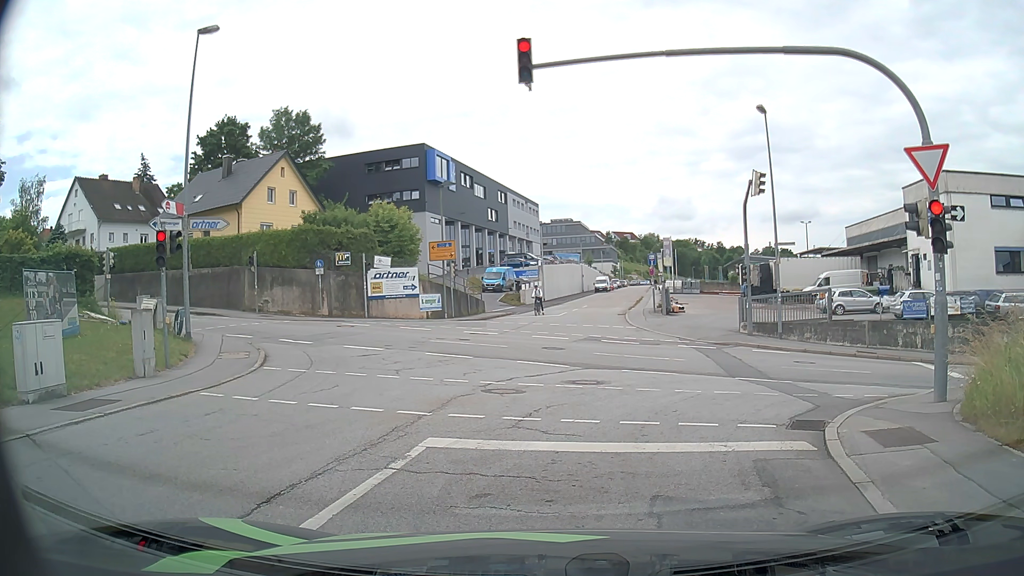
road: residential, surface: asphalt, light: Day
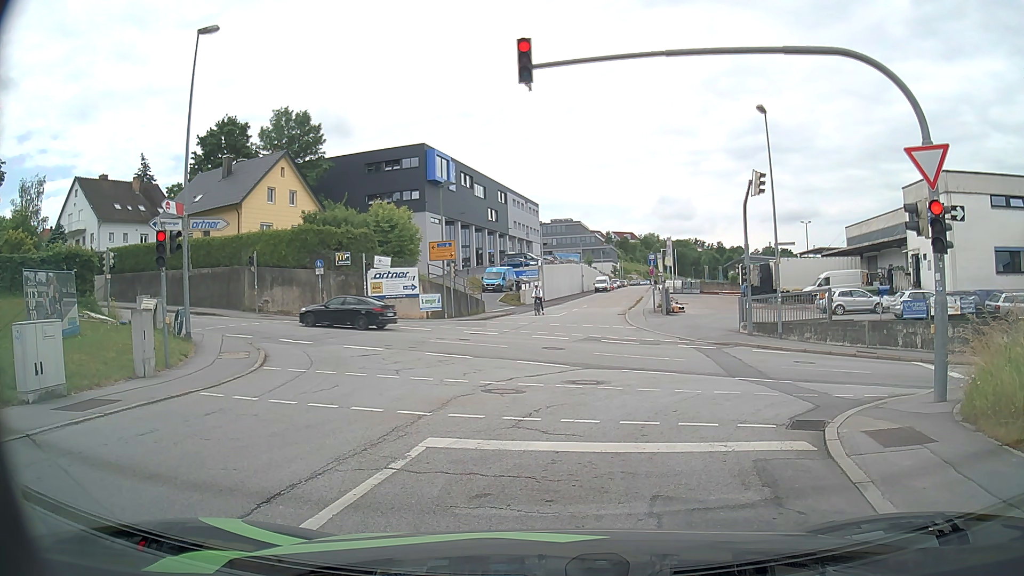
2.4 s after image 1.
(0.0, 0.0) m; 0°
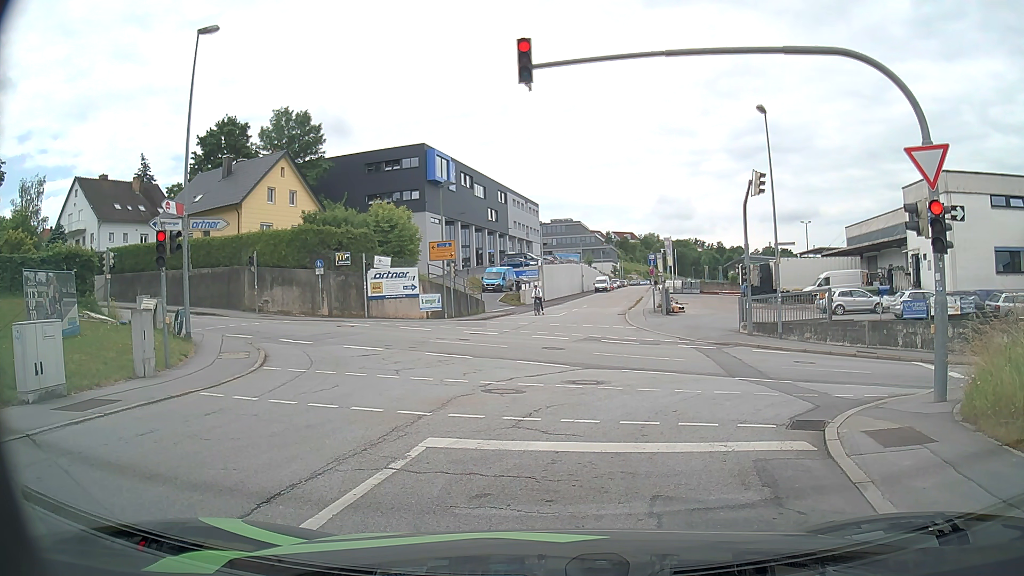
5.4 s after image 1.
(0.0, 0.0) m; 0°
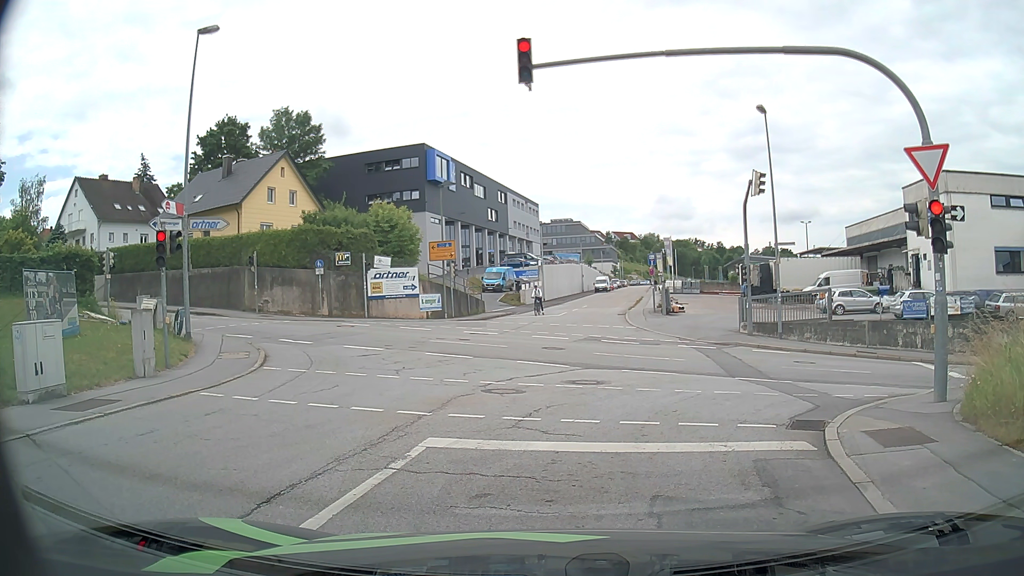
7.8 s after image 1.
(0.0, 0.0) m; 0°
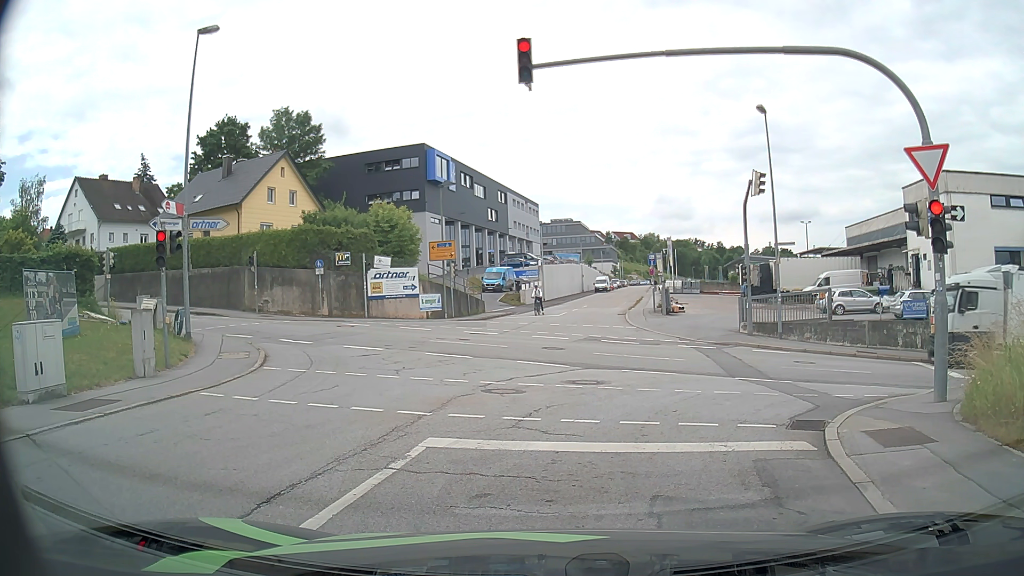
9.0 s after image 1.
(0.0, 0.0) m; 0°
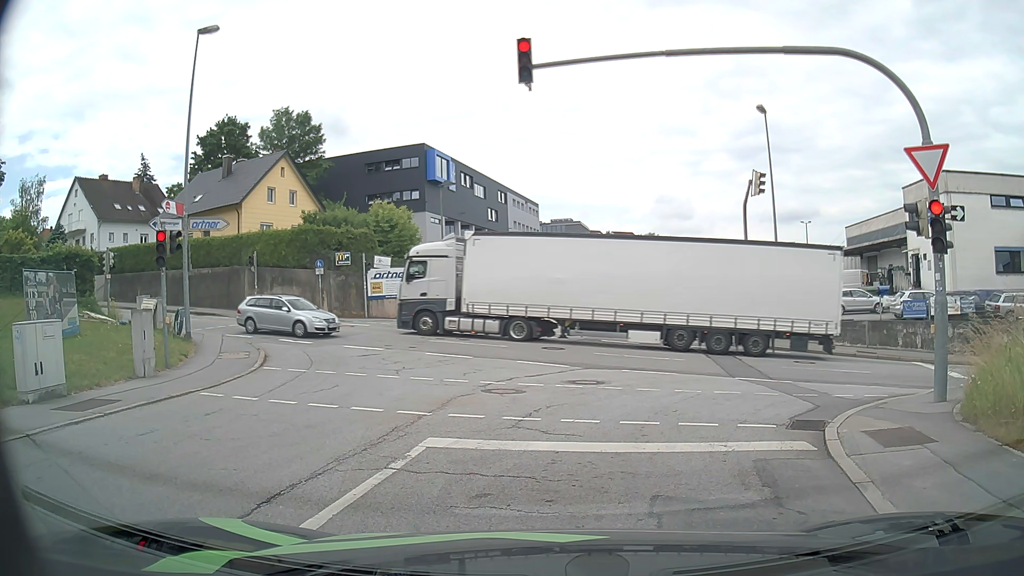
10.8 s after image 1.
(0.0, 0.0) m; 0°
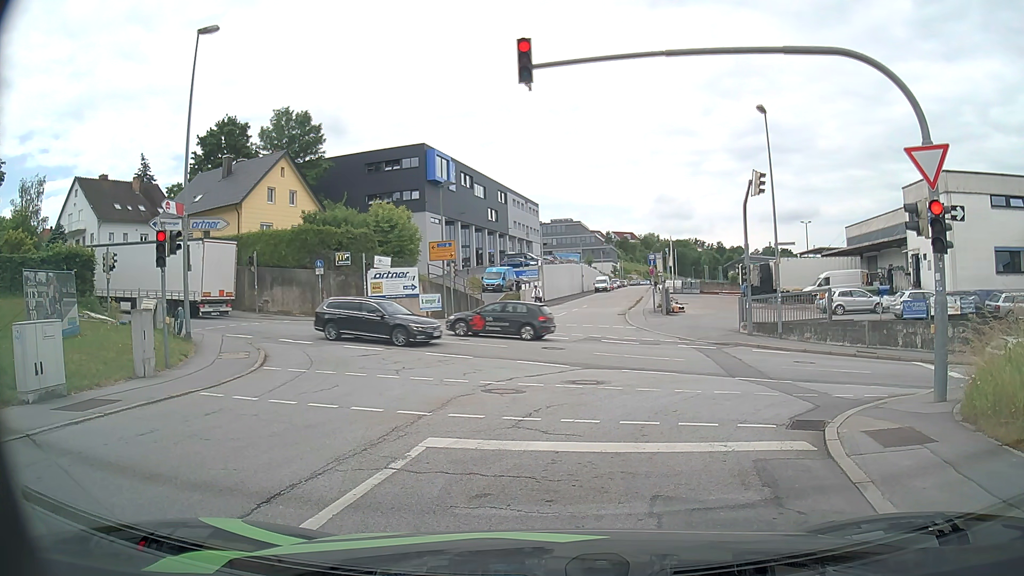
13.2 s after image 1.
(0.0, 0.0) m; 0°
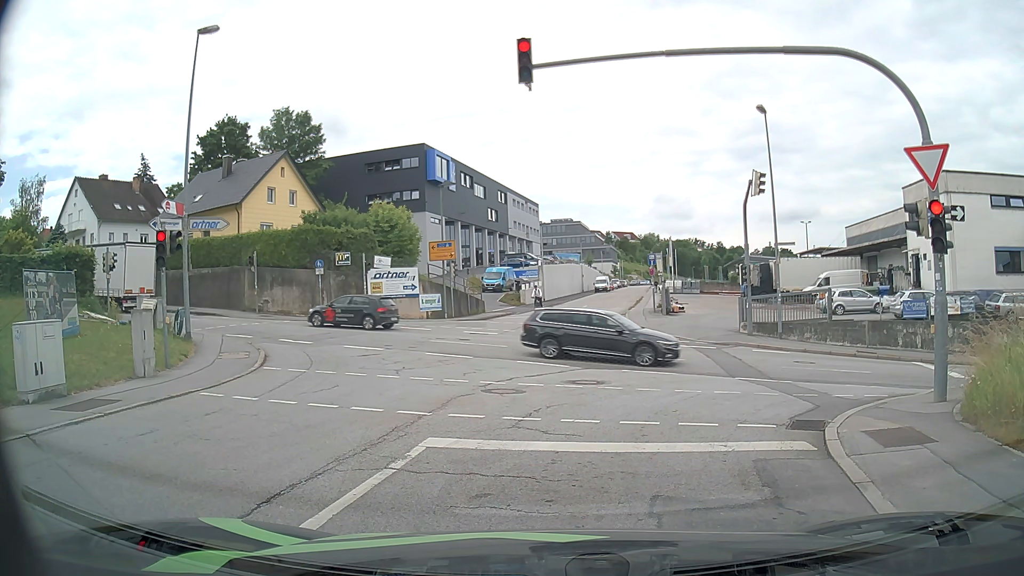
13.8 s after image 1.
(0.0, 0.0) m; 0°
